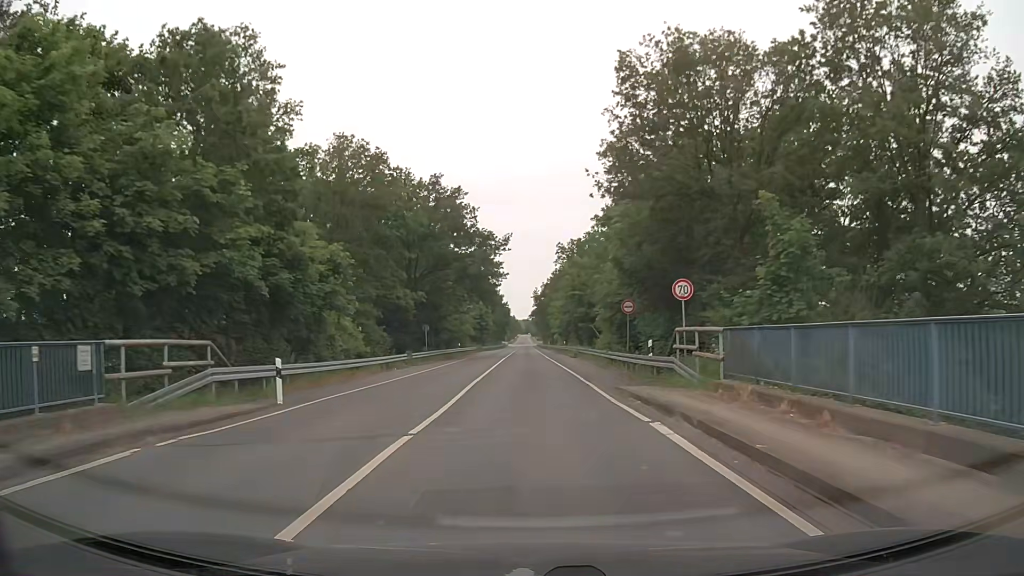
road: tertiary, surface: asphalt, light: Day
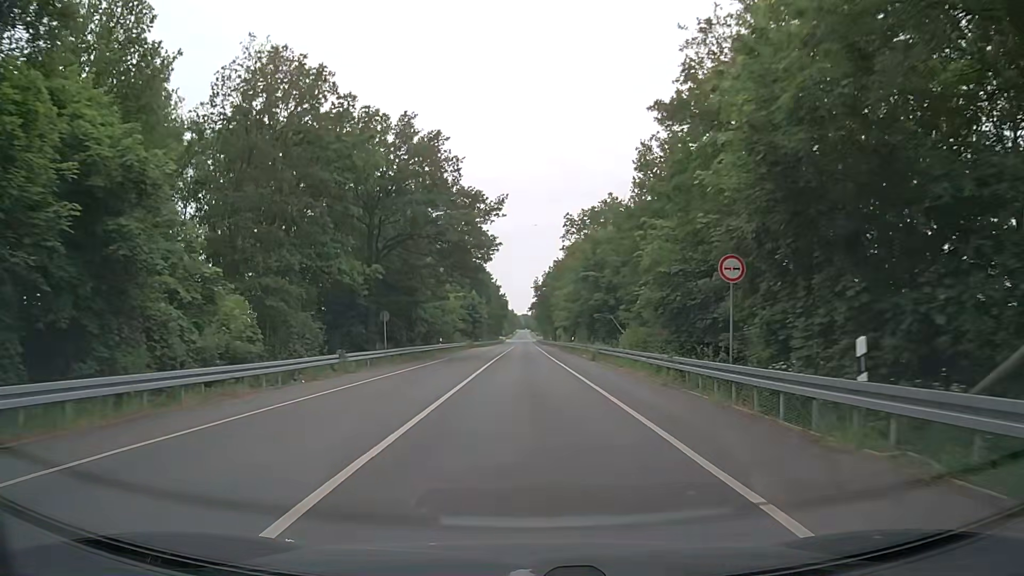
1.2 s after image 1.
(0.0, +15.4) m; 0°
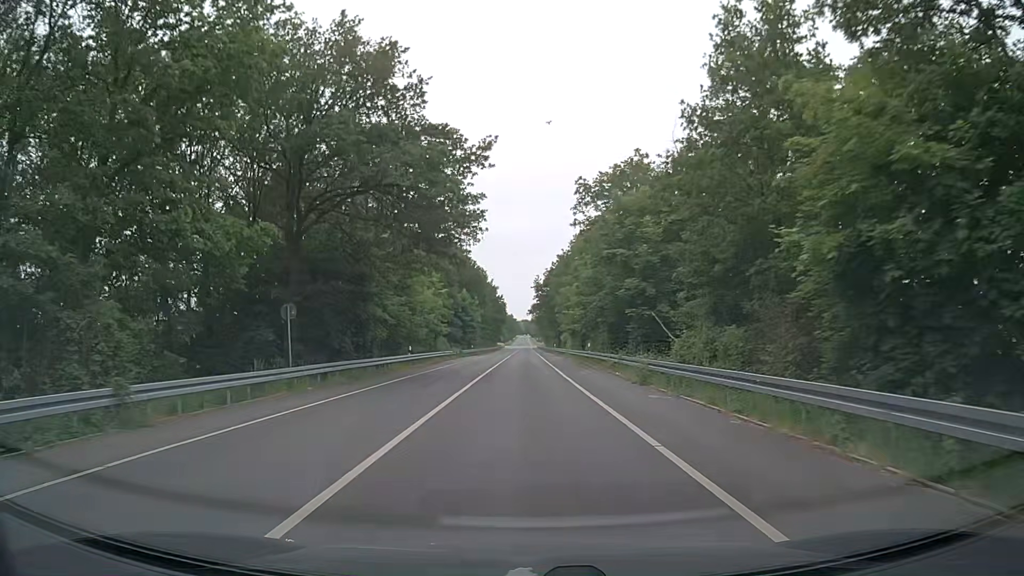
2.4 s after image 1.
(0.0, +16.0) m; 0°
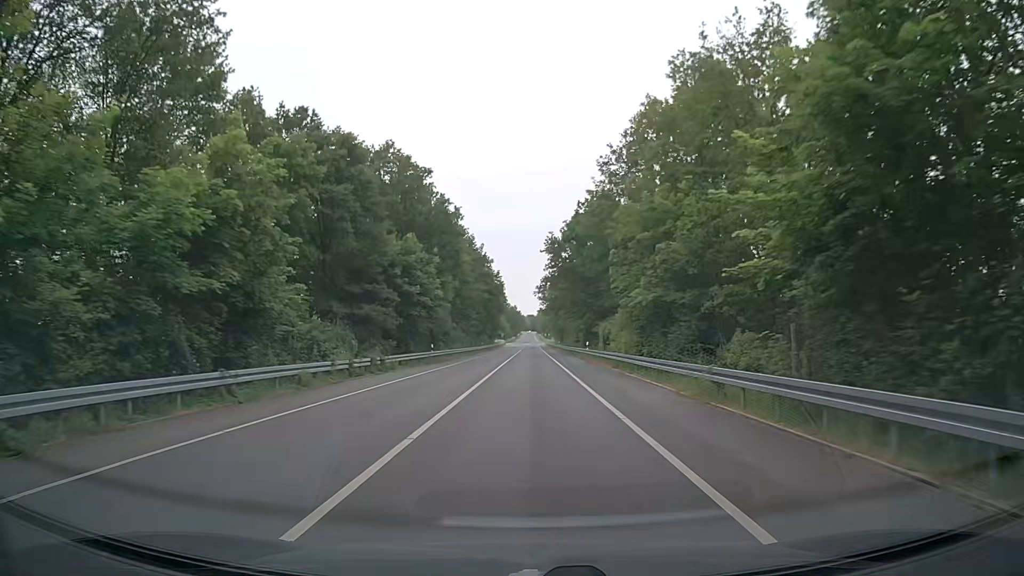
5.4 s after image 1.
(-0.2, +45.8) m; 0°
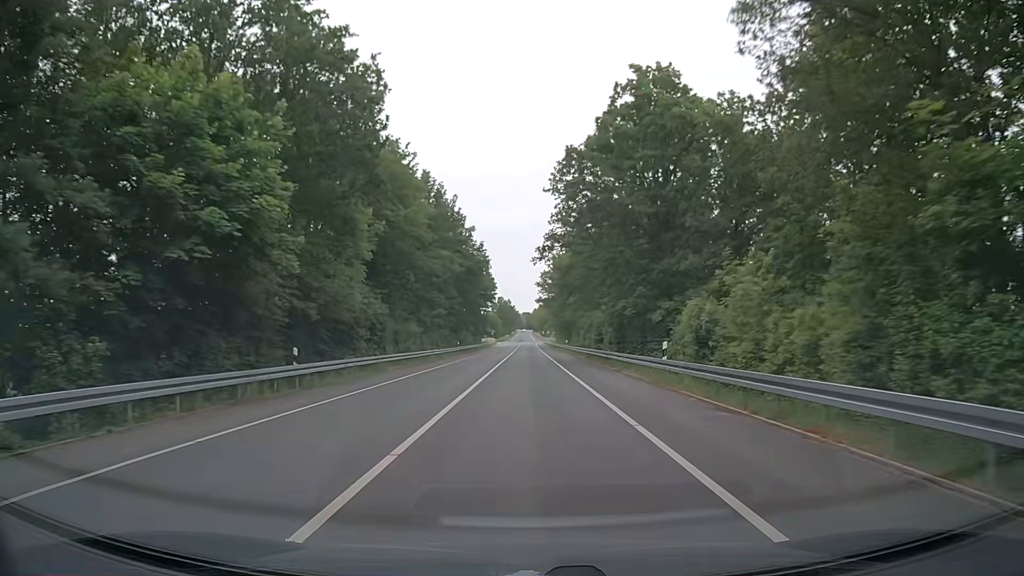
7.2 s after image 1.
(-0.1, +30.3) m; 0°
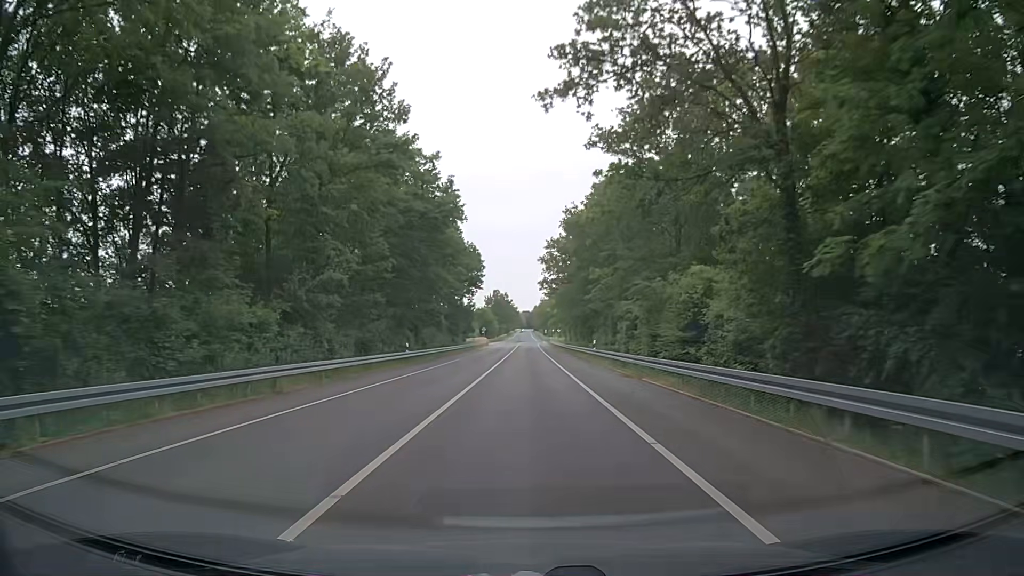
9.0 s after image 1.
(+0.1, +31.1) m; 0°
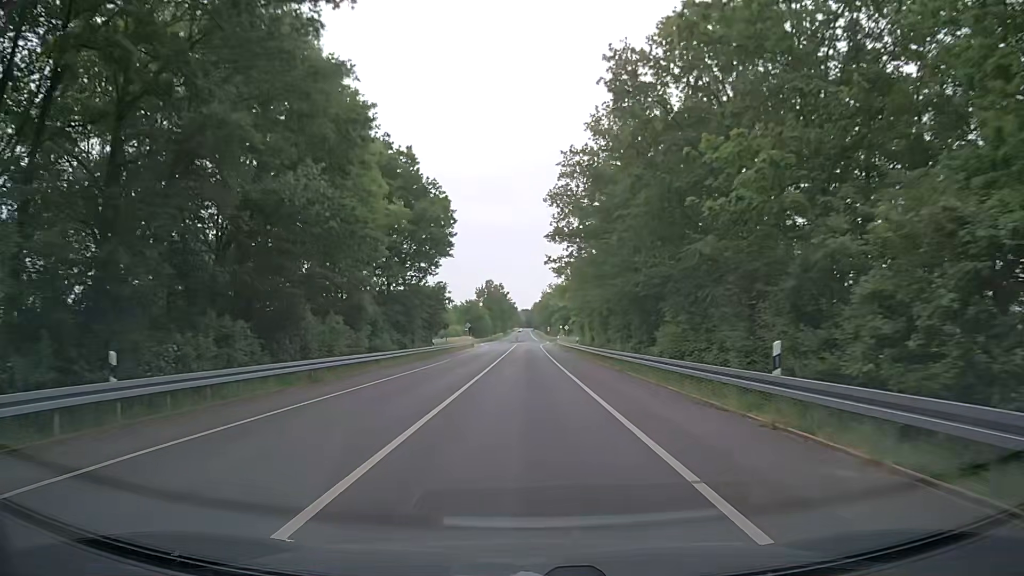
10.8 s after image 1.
(-0.1, +31.6) m; 0°
(0, +10) (0, +20) (0, +30) (0, +40) (0, +50) (0, +60) (0, +70) (0, +80) (+1, +90) (+1, +100) m
